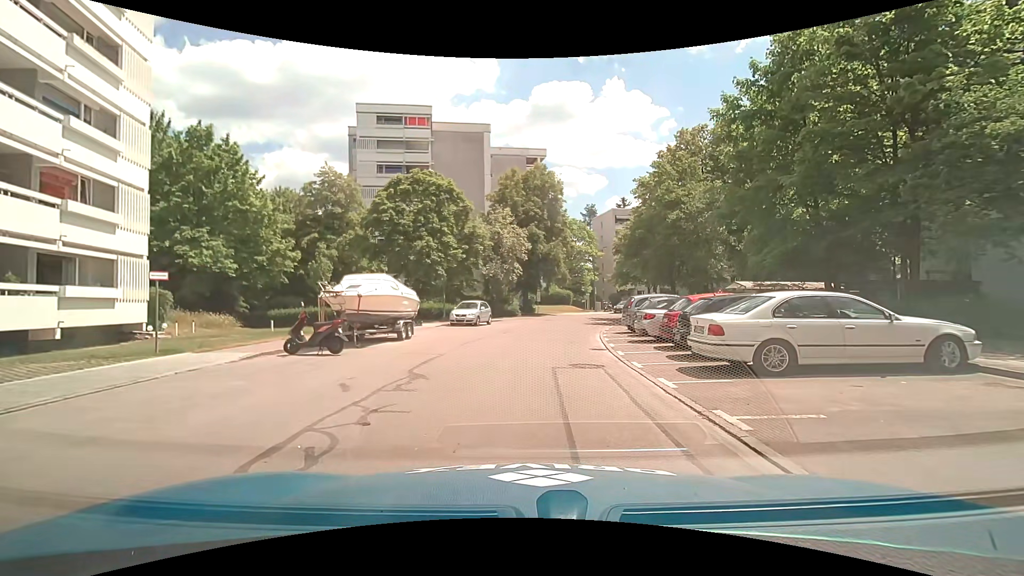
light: Day
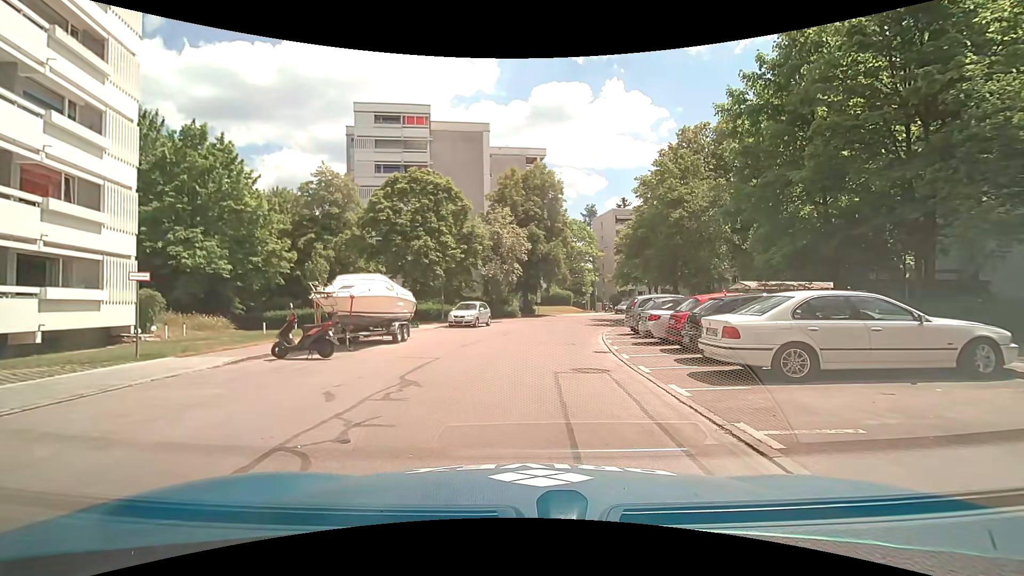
(0.0, +0.6) m; 0°
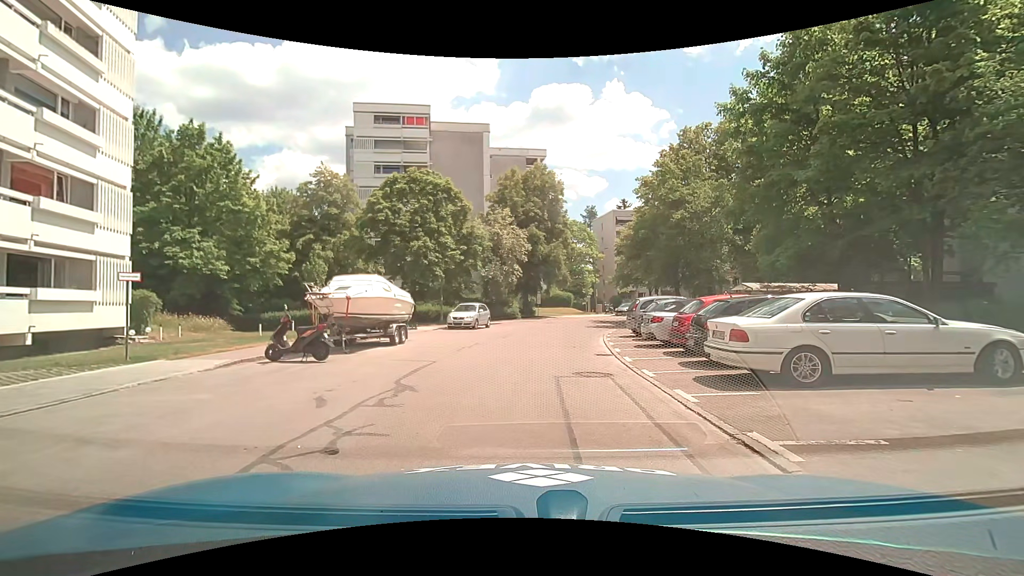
(0.0, +0.3) m; 0°
